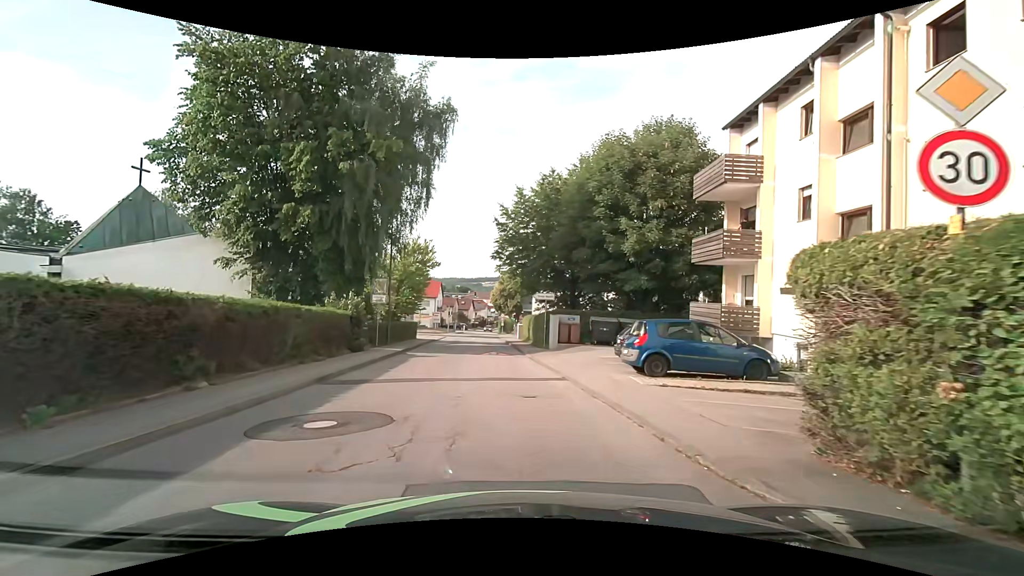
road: unclassified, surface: asphalt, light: Day
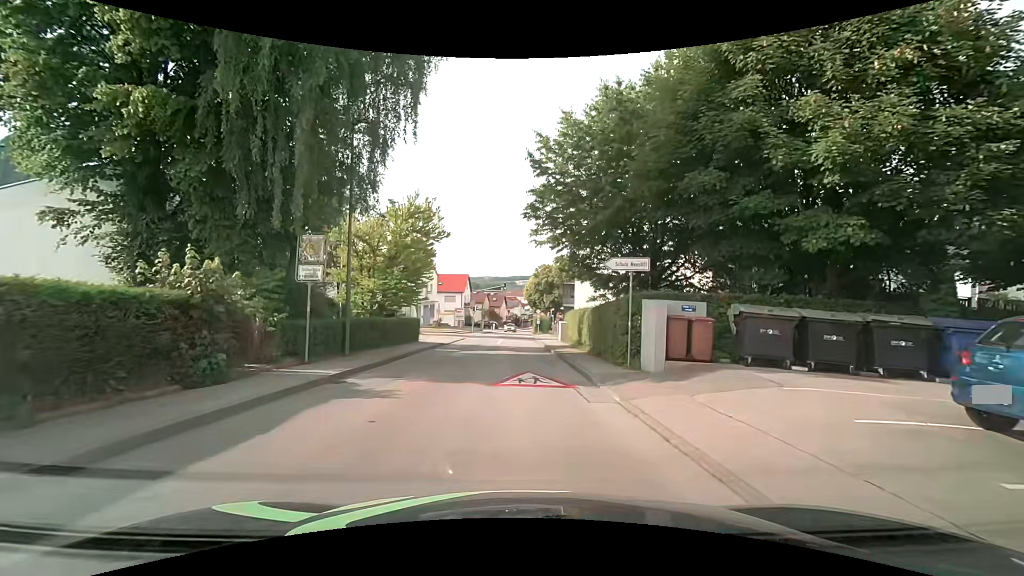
(-0.3, +13.2) m; -4°
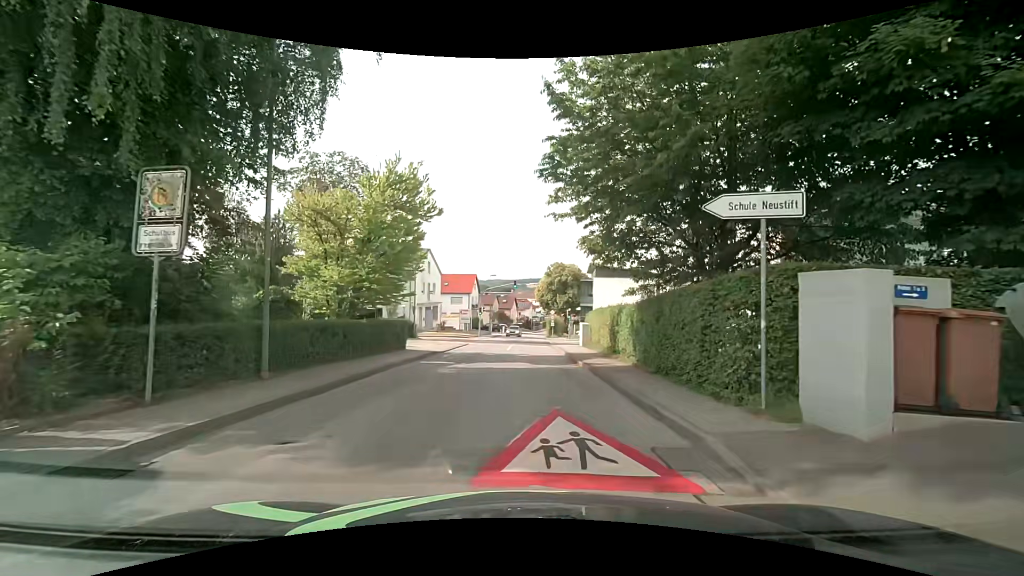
(0.0, +6.6) m; -2°
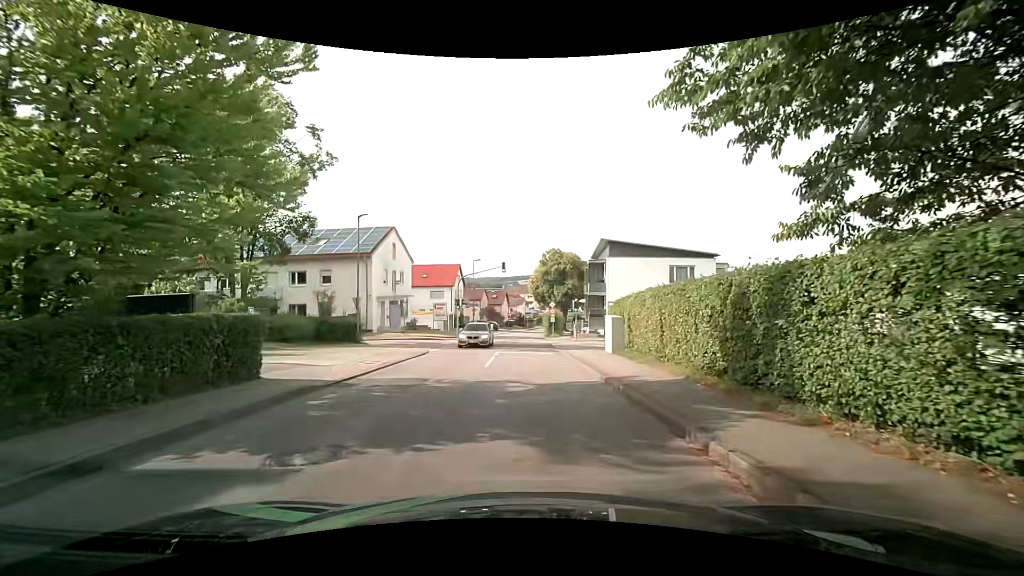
(+0.3, +13.0) m; +1°
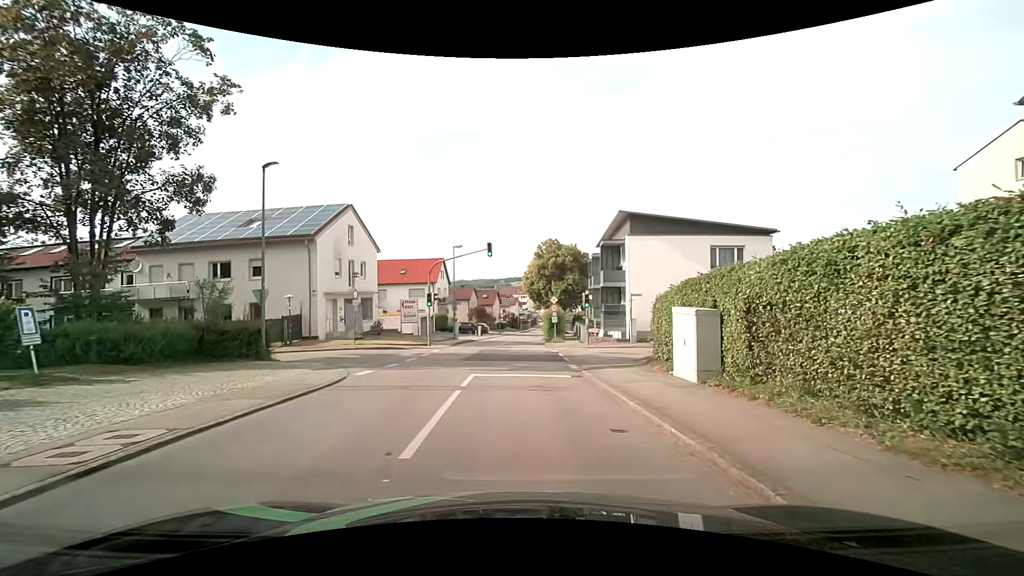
(+0.2, +10.2) m; +2°
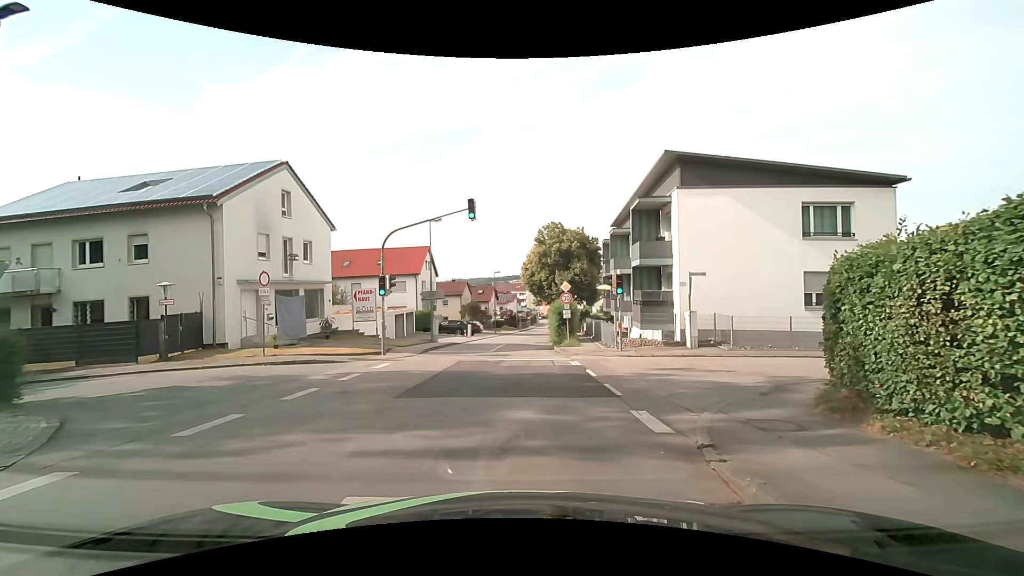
(-0.1, +10.1) m; -1°
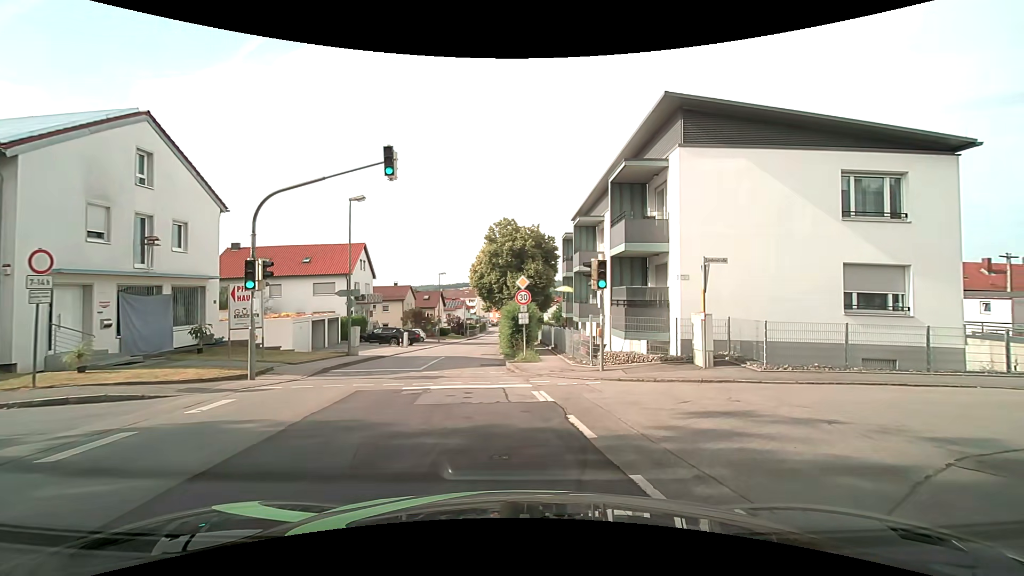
(+0.1, +6.3) m; +4°
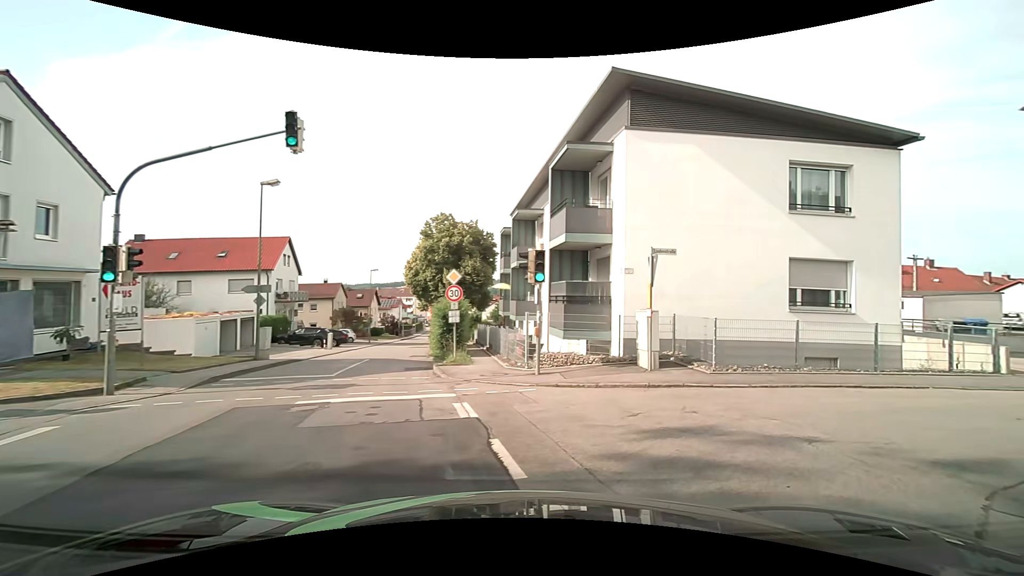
(+0.1, +1.8) m; +7°
